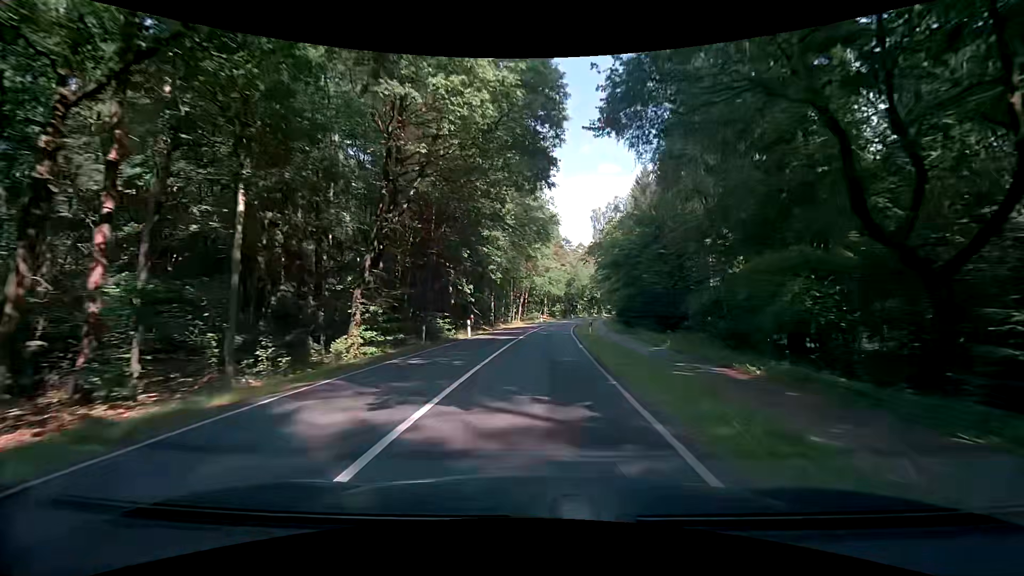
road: secondary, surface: asphalt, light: Day
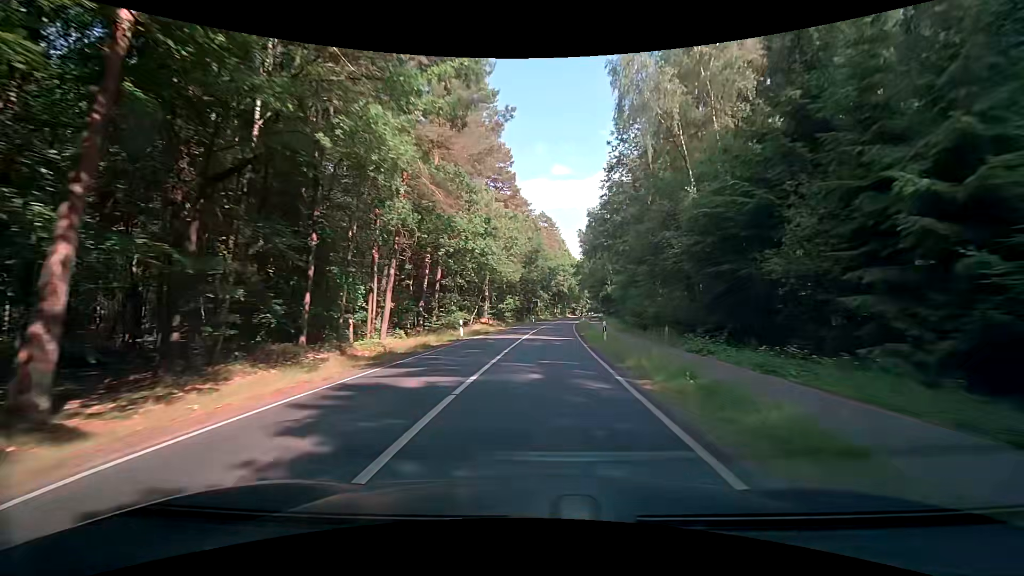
(+3.1, +54.1) m; +6°
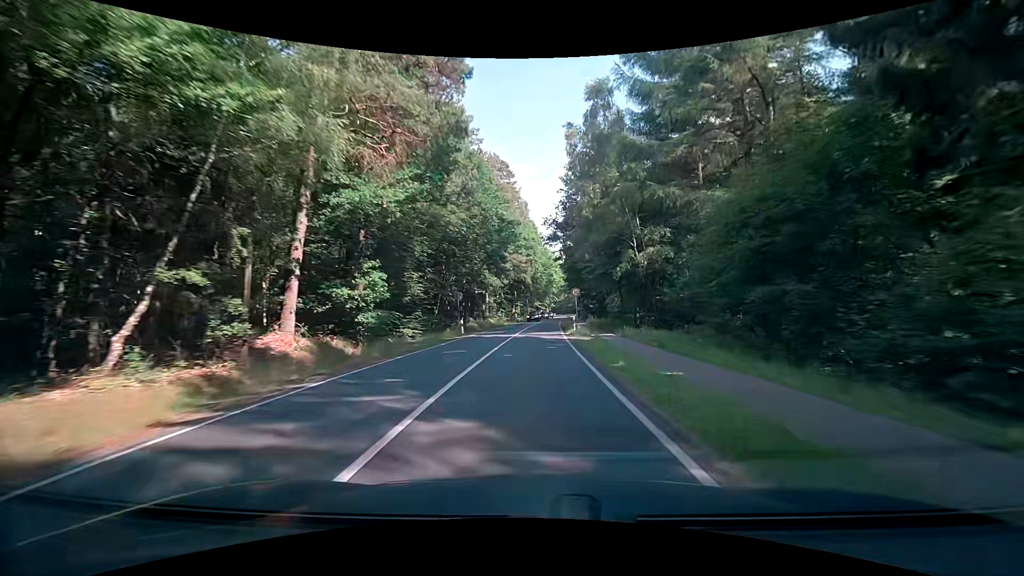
(+1.8, +43.8) m; +6°
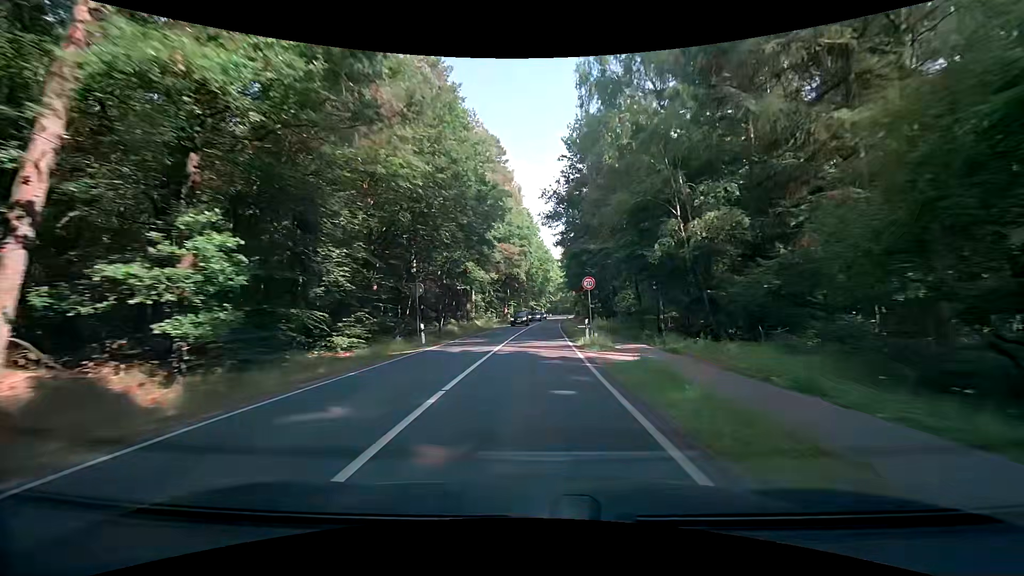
(-0.1, +11.0) m; 0°
(0, +10) (0, +20) (0, +30) (0, +40) (0, +50) (+1, +60) (+1, +70) (+2, +80) (+2, +90) (+3, +100) m
